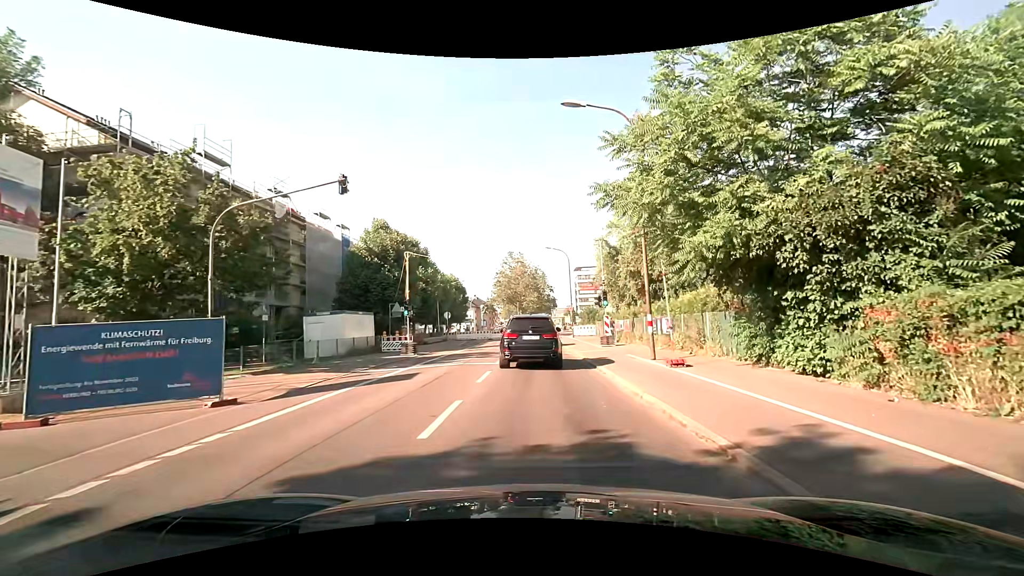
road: secondary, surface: asphalt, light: Day
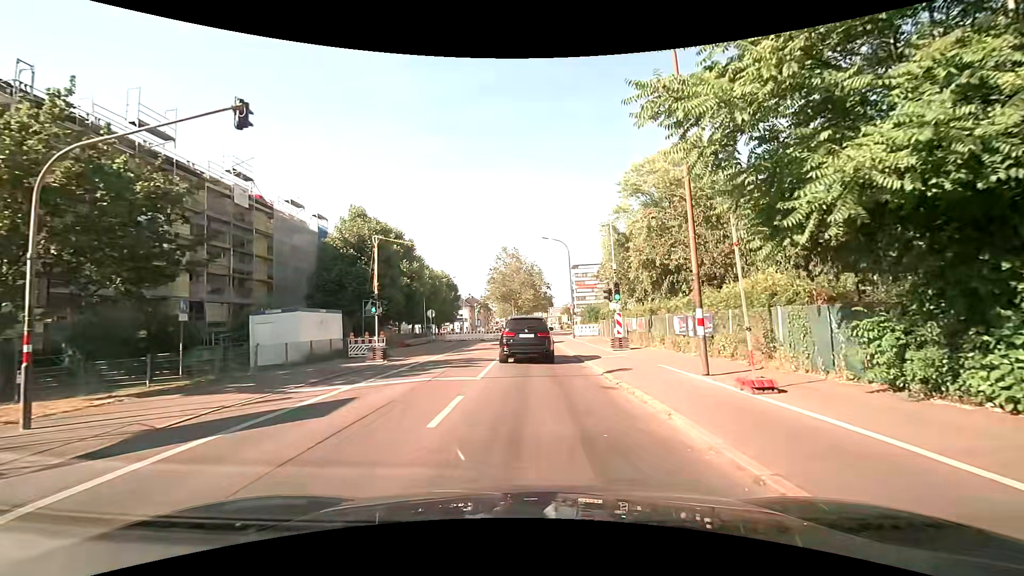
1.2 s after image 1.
(0.0, +5.4) m; 0°
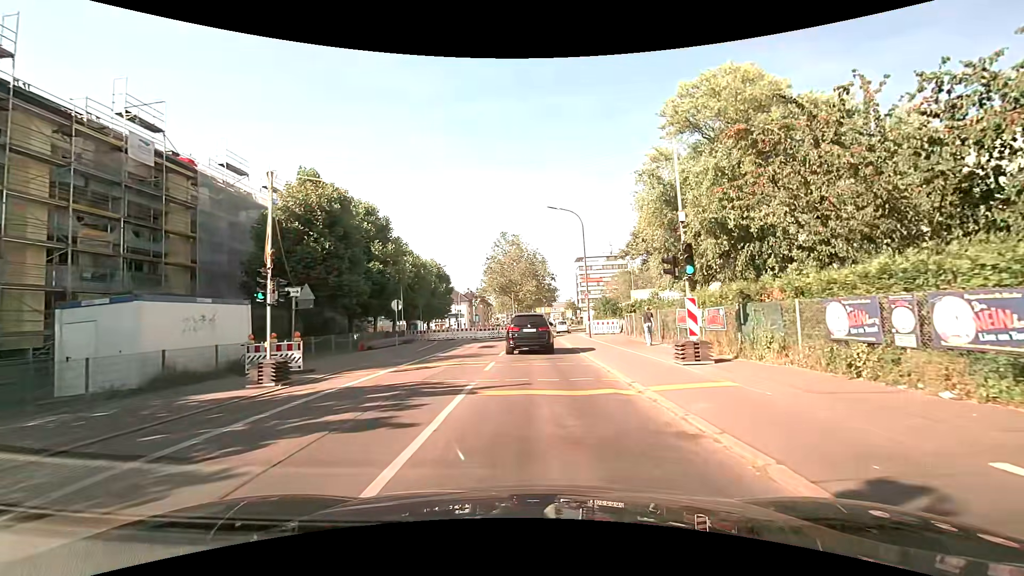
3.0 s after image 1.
(-0.1, +10.4) m; -2°
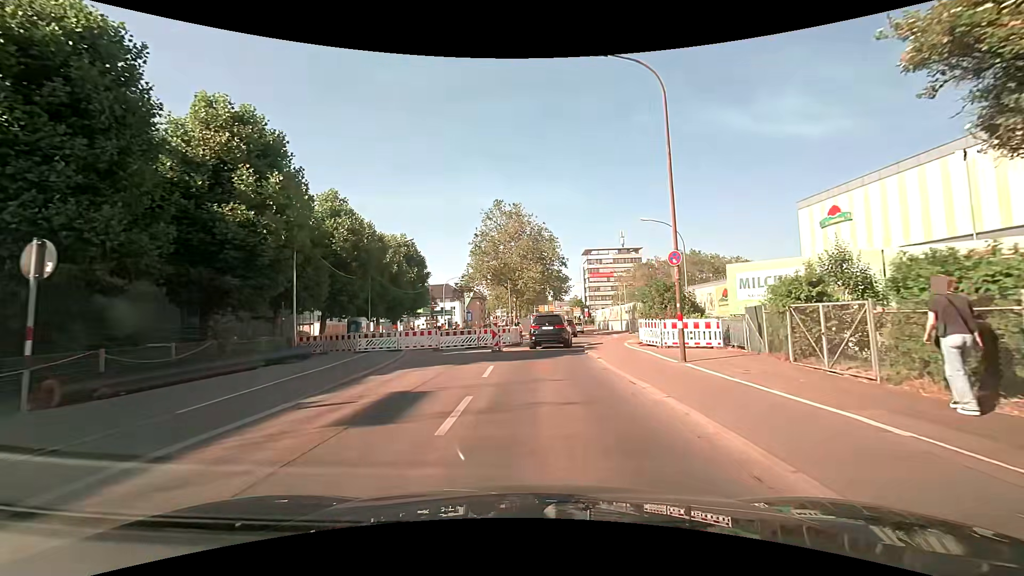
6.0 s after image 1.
(+0.4, +20.2) m; +1°
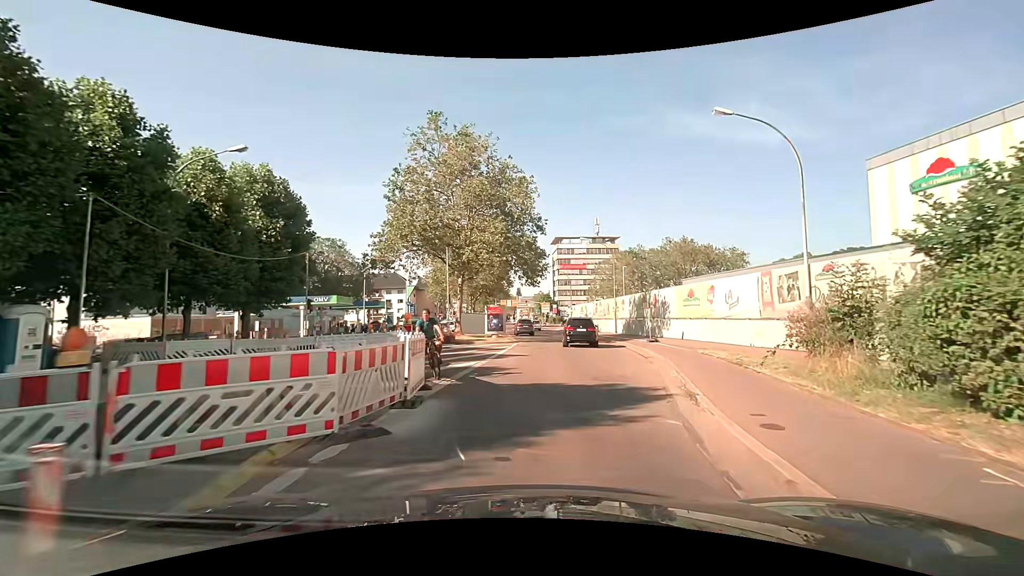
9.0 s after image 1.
(+0.3, +23.0) m; +4°
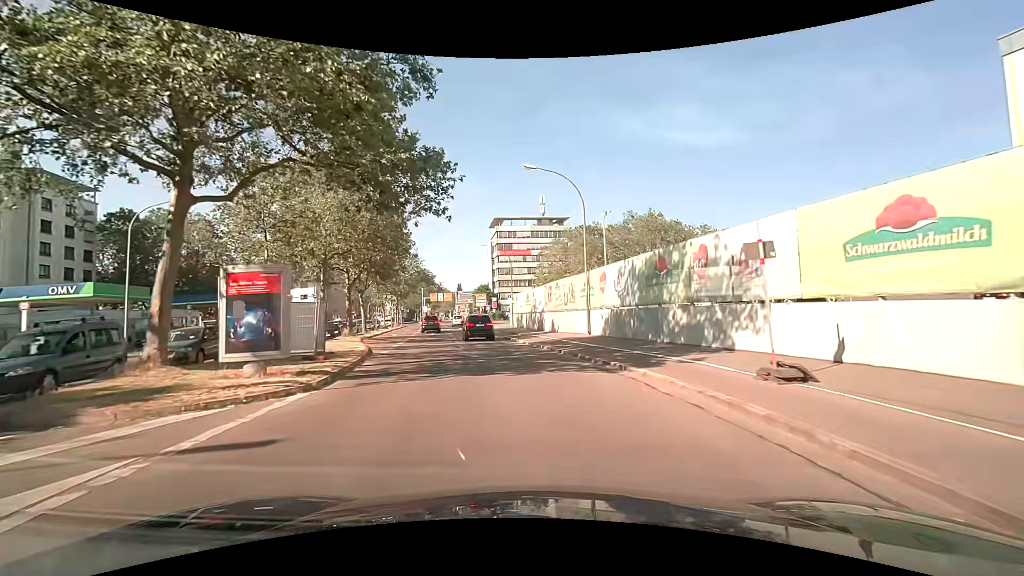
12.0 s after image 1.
(+2.2, +23.8) m; +6°
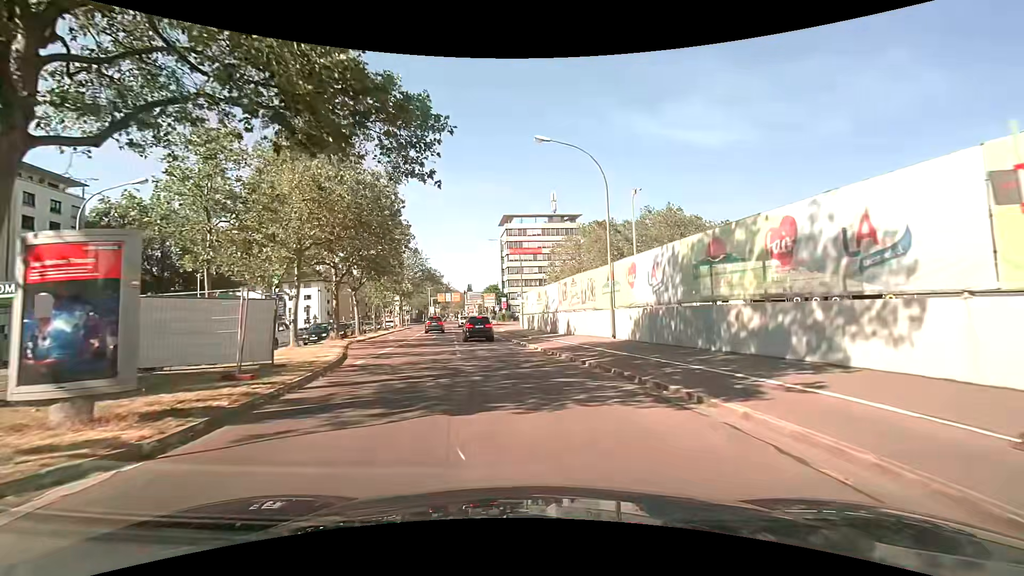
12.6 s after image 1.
(0.0, +4.7) m; -1°
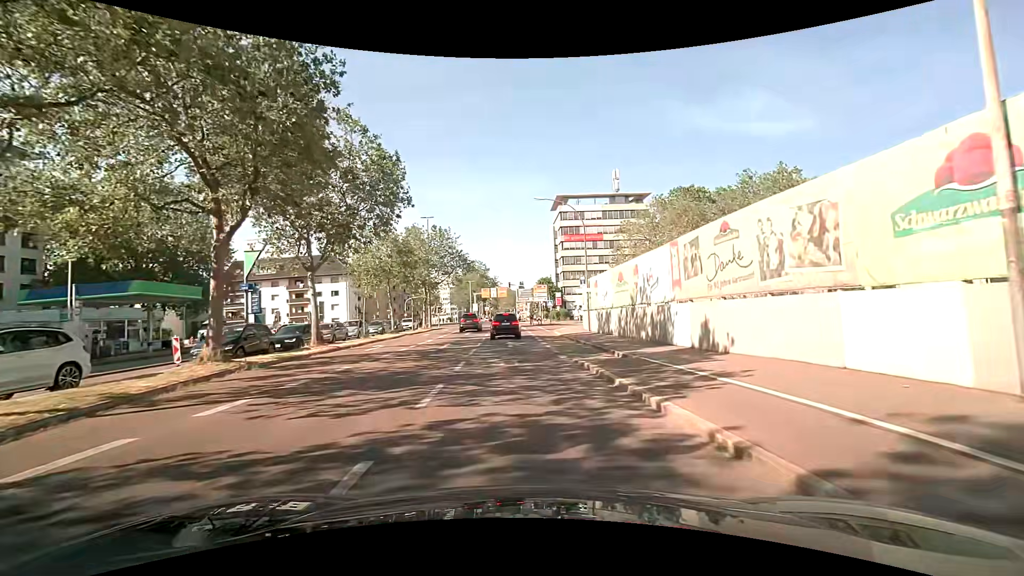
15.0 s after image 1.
(-1.0, +17.7) m; -7°
